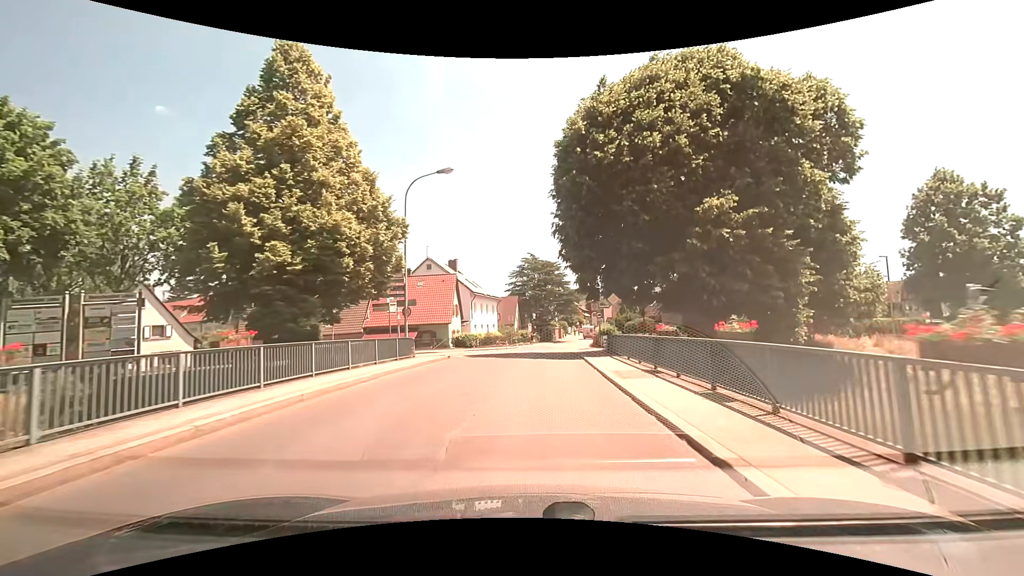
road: tertiary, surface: asphalt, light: Day
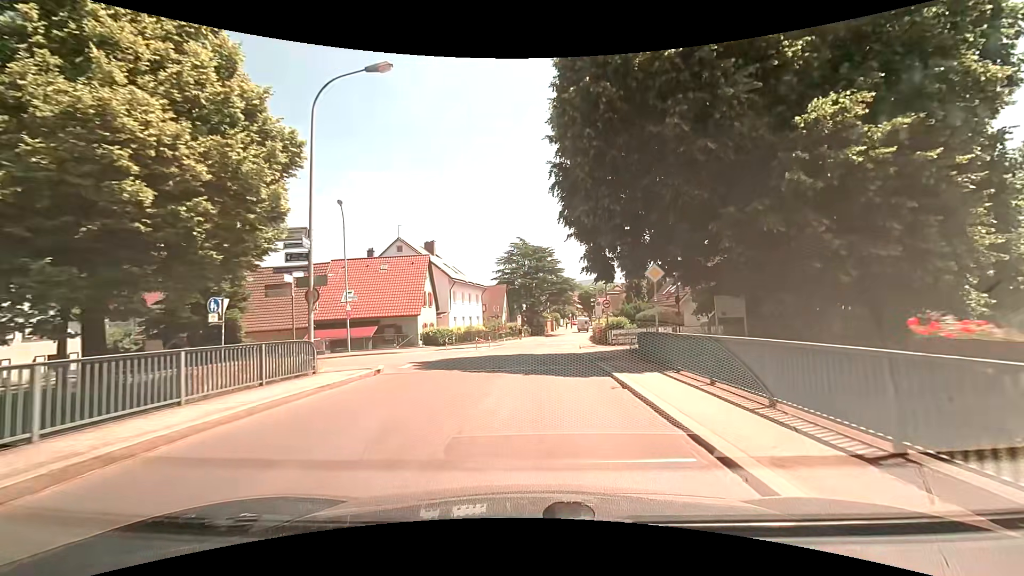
(+0.1, +9.4) m; +1°
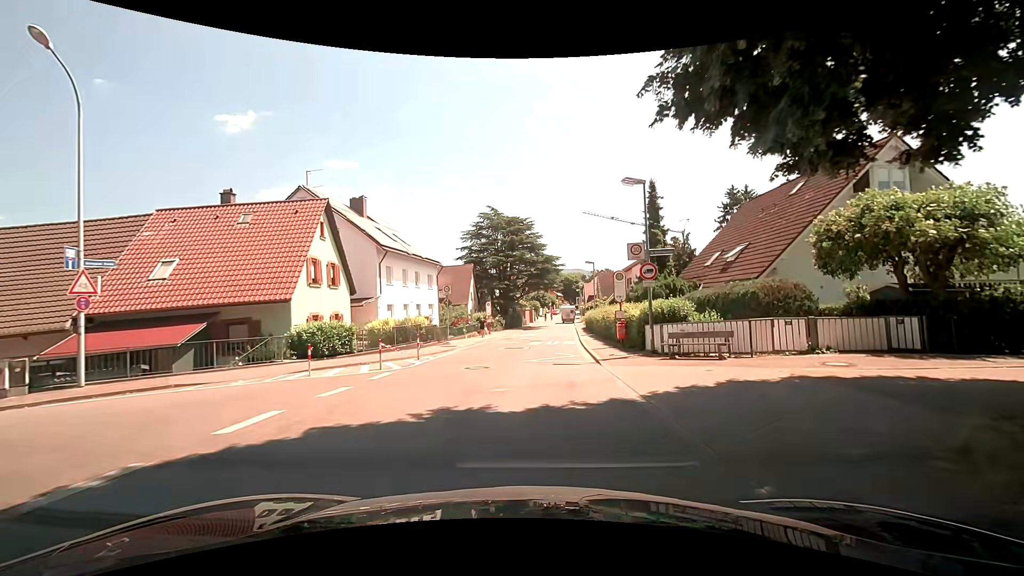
(+0.4, +17.4) m; +3°
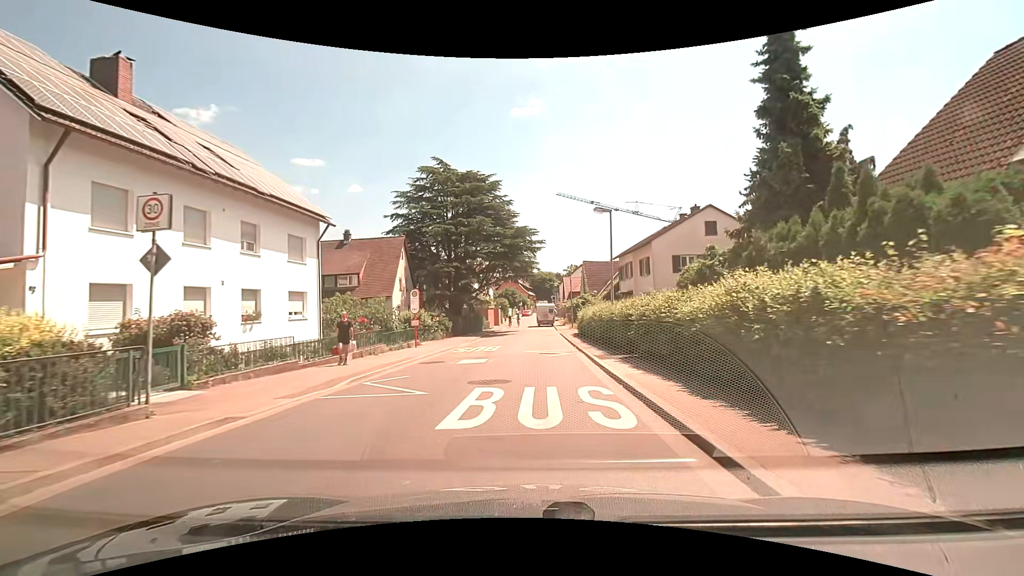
(+0.6, +21.9) m; +3°
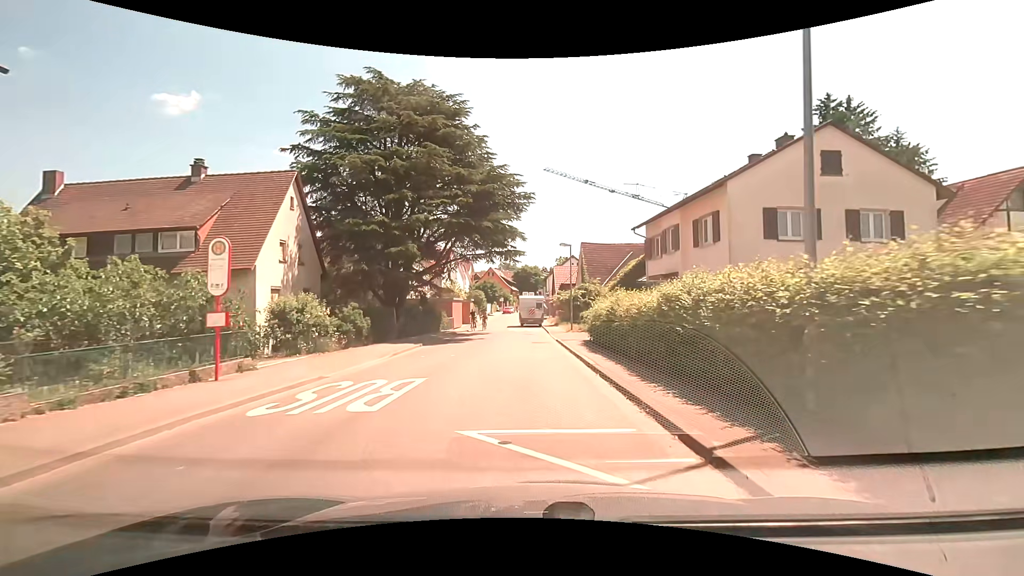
(+0.3, +16.8) m; +1°
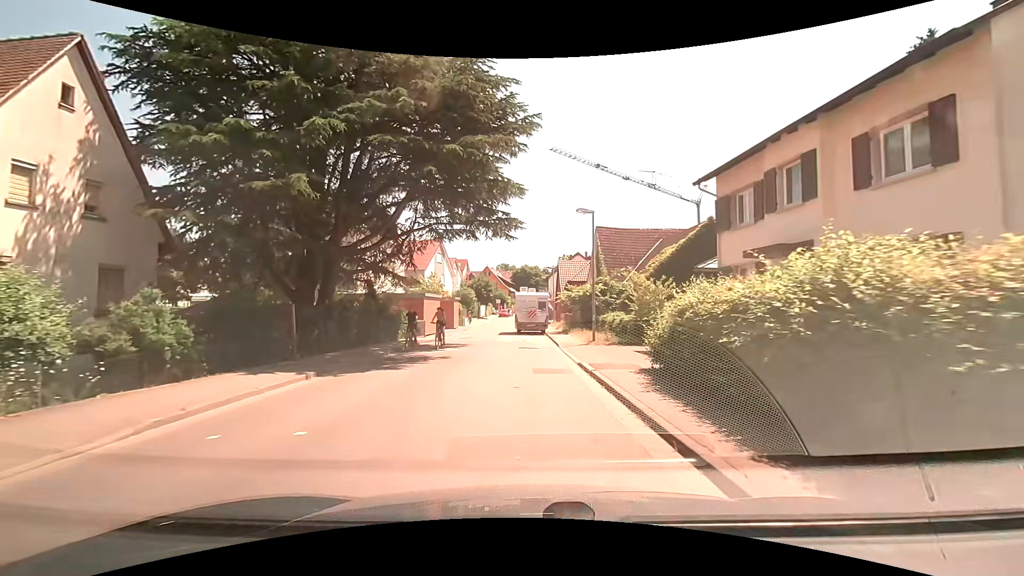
(+0.2, +11.9) m; +1°
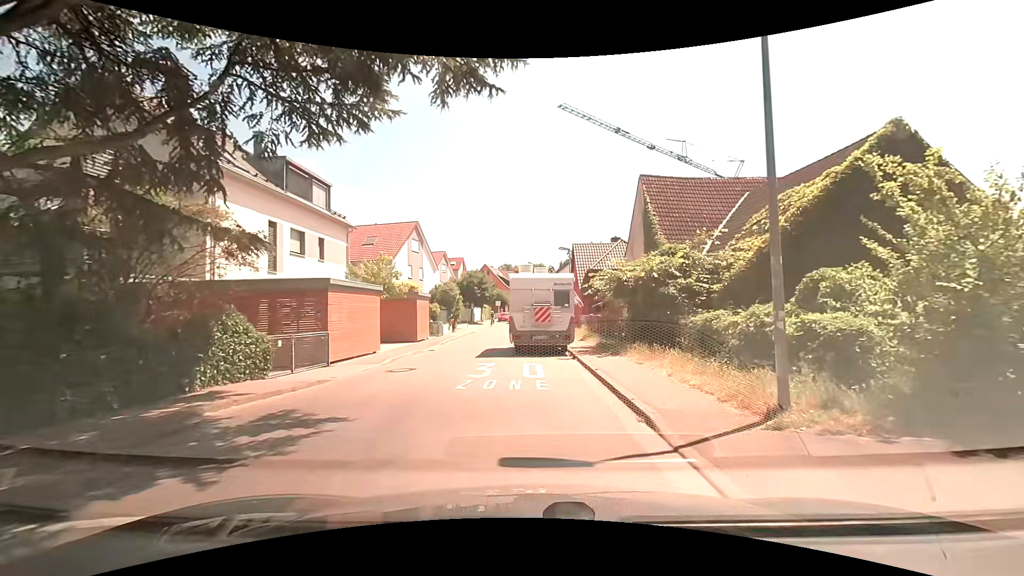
(-0.1, +15.9) m; -1°
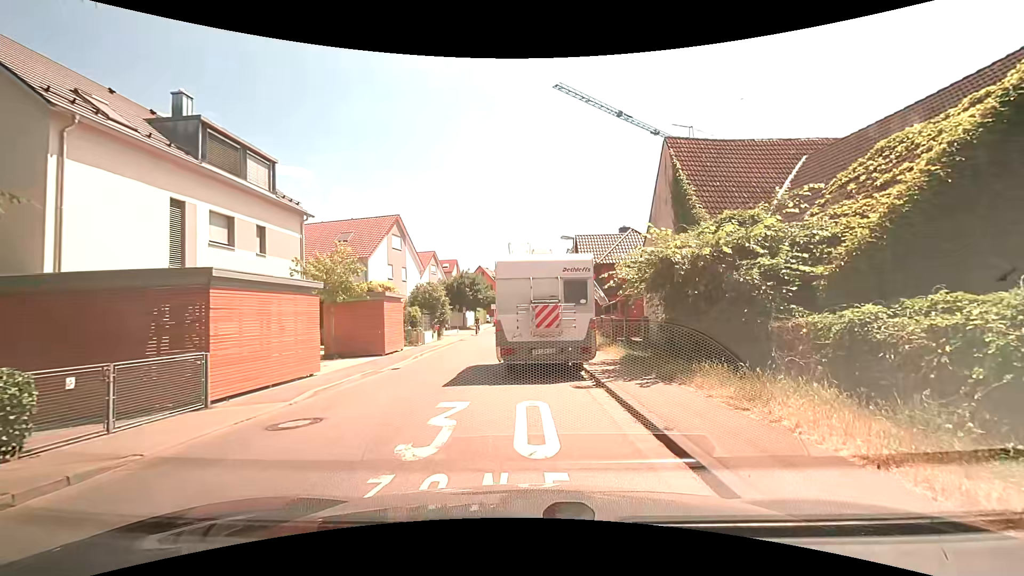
(+0.1, +5.8) m; -1°
(-2, +10) (-2, +20) (-1, +29) (0, +39) (0, +49) (+1, +59) (+1, +69) (+2, +79) (+3, +89) (+4, +99) m
